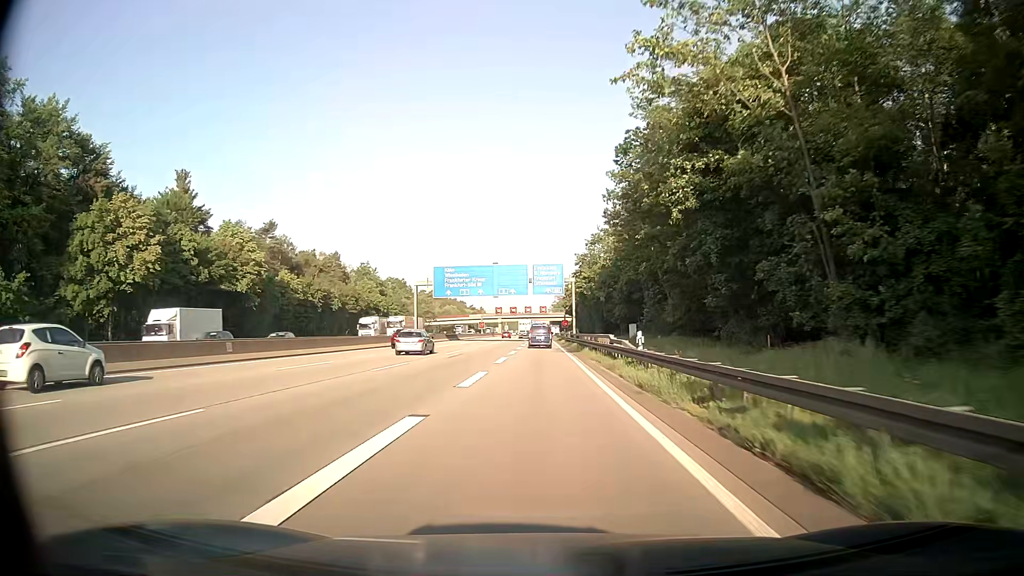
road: motorway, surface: asphalt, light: Day
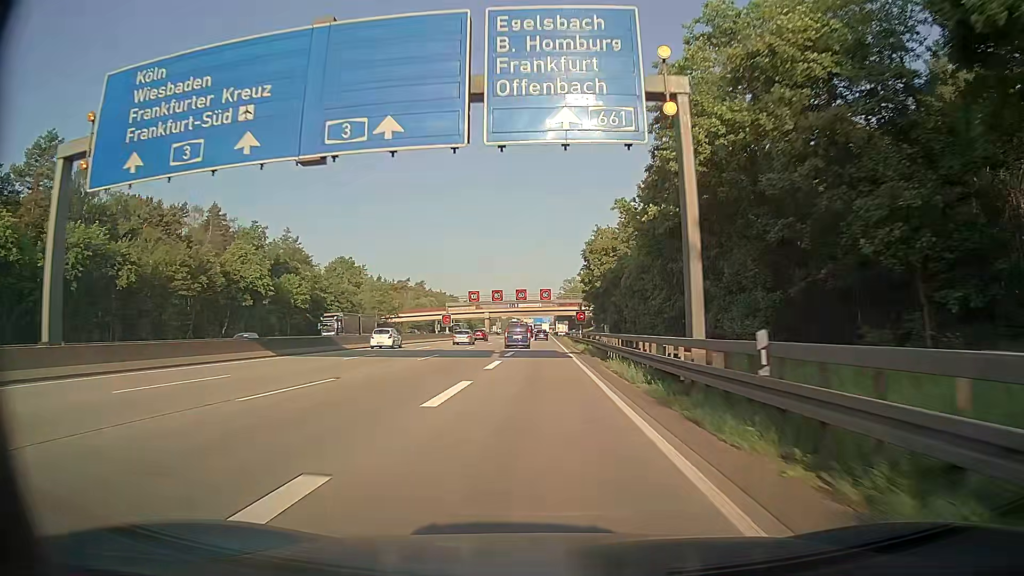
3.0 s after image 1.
(0.0, +64.5) m; 0°
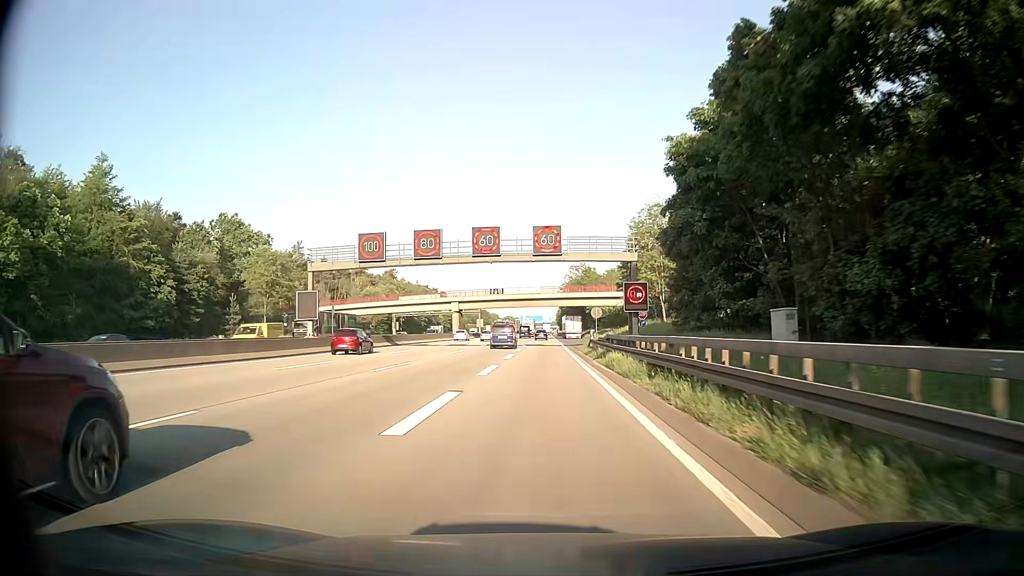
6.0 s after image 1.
(-0.1, +63.1) m; 0°
(0, +10) (0, +20) (0, +30) (0, +40) (0, +50) (0, +60) (0, +70) (0, +80) (0, +90) (0, +100) m
